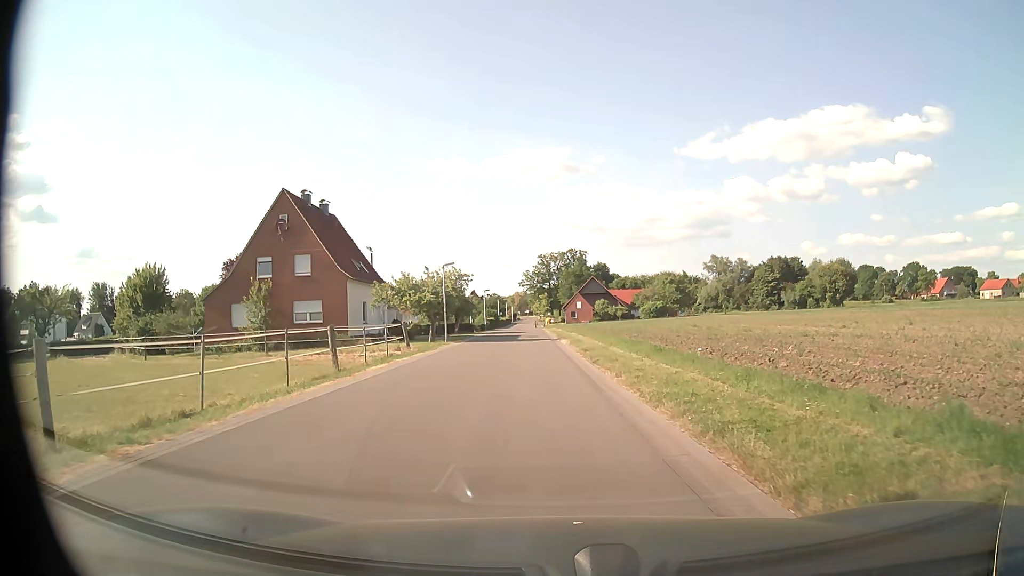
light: Day
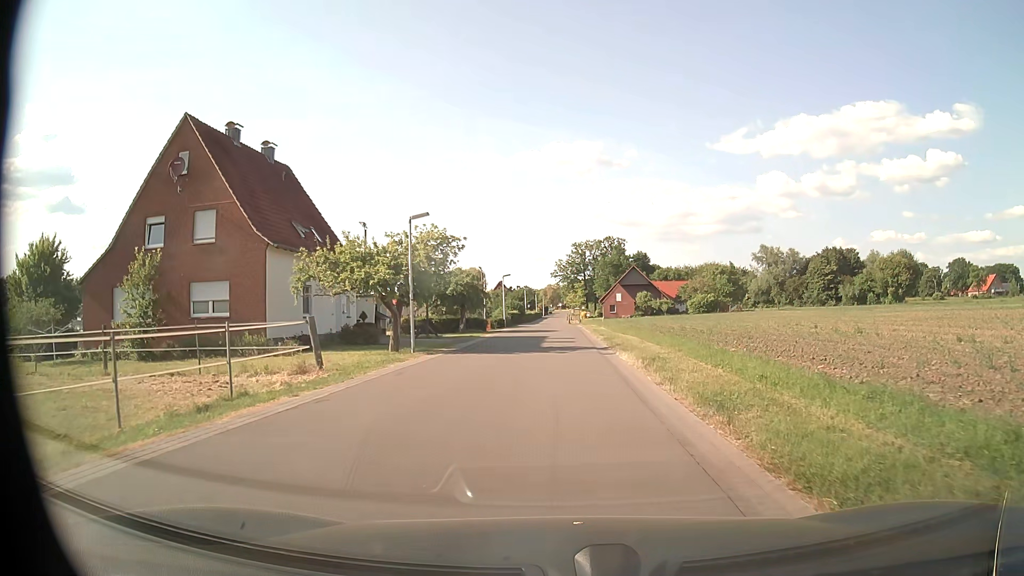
(-0.4, +17.1) m; -3°
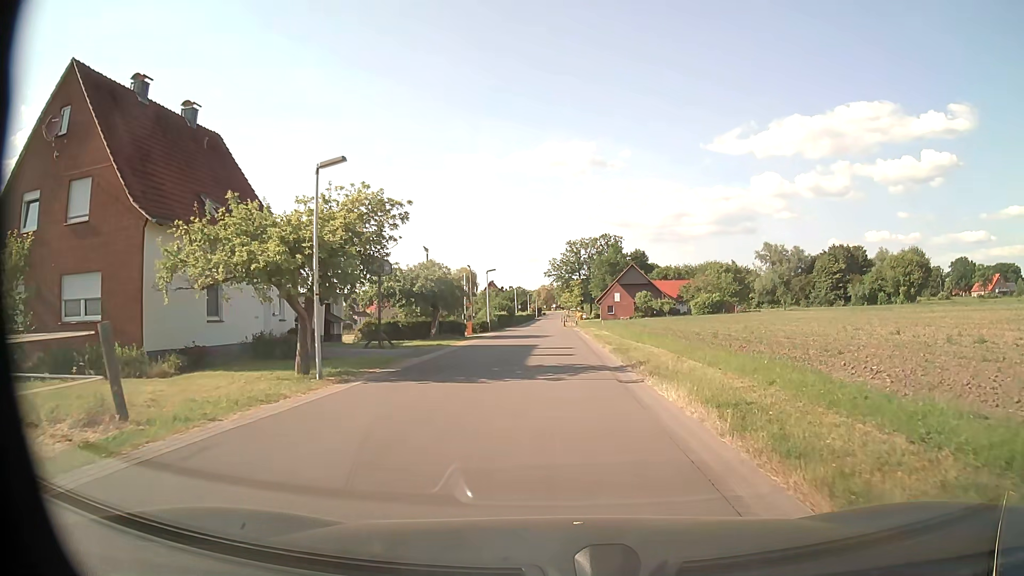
(+0.1, +8.4) m; +1°
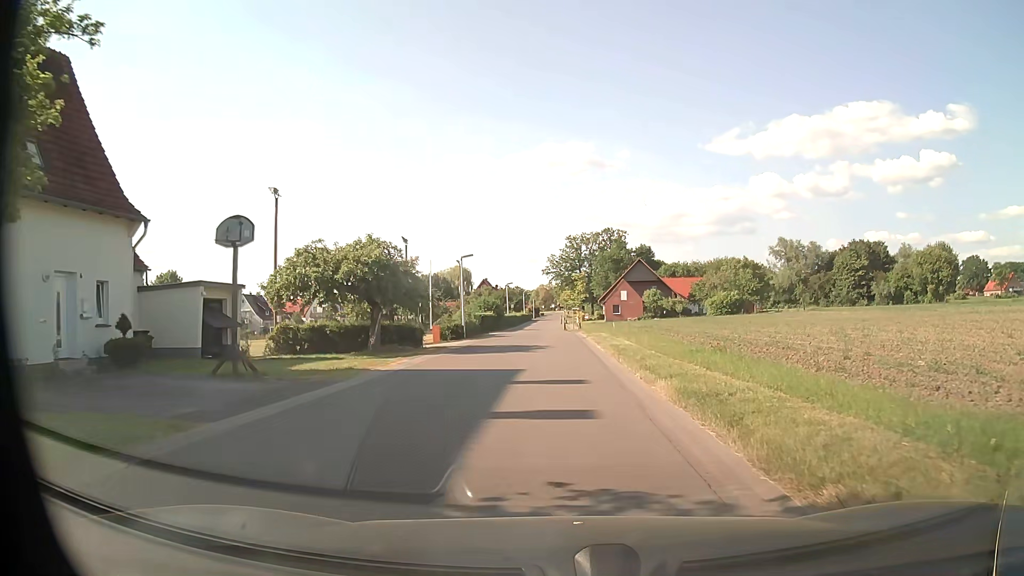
(0.0, +12.6) m; 0°
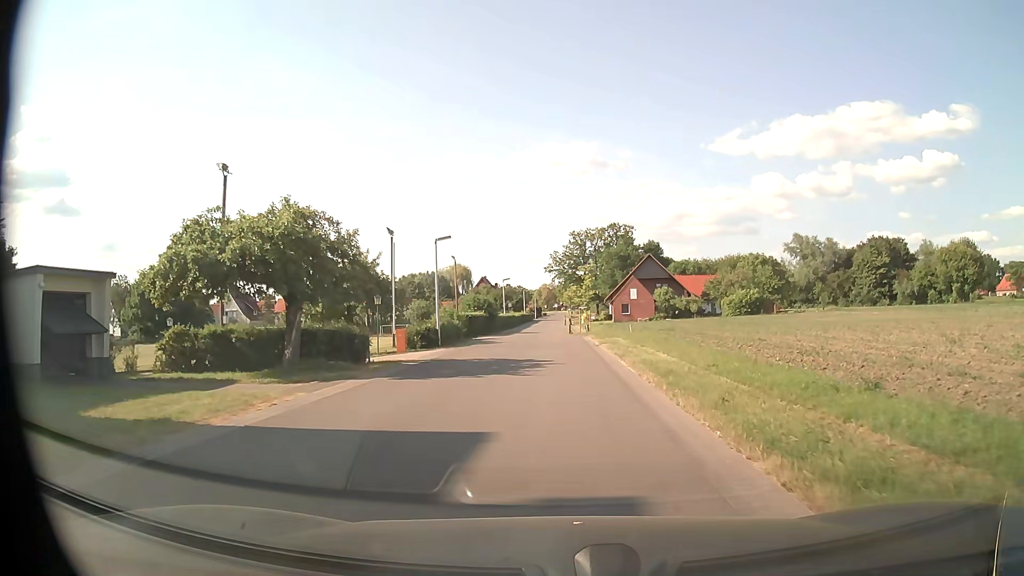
(0.0, +8.7) m; 0°
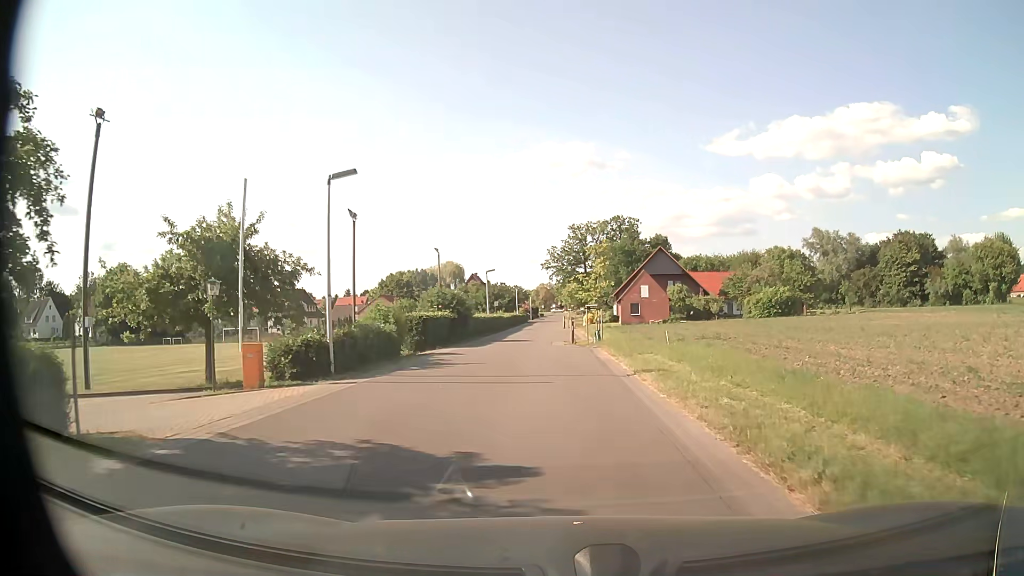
(0.0, +13.2) m; 0°
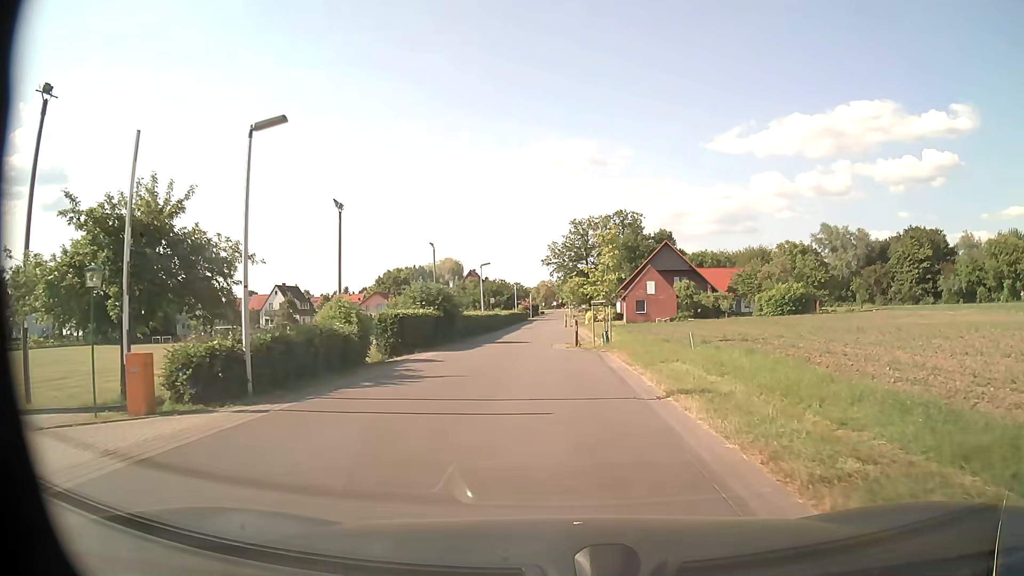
(0.0, +4.2) m; 0°
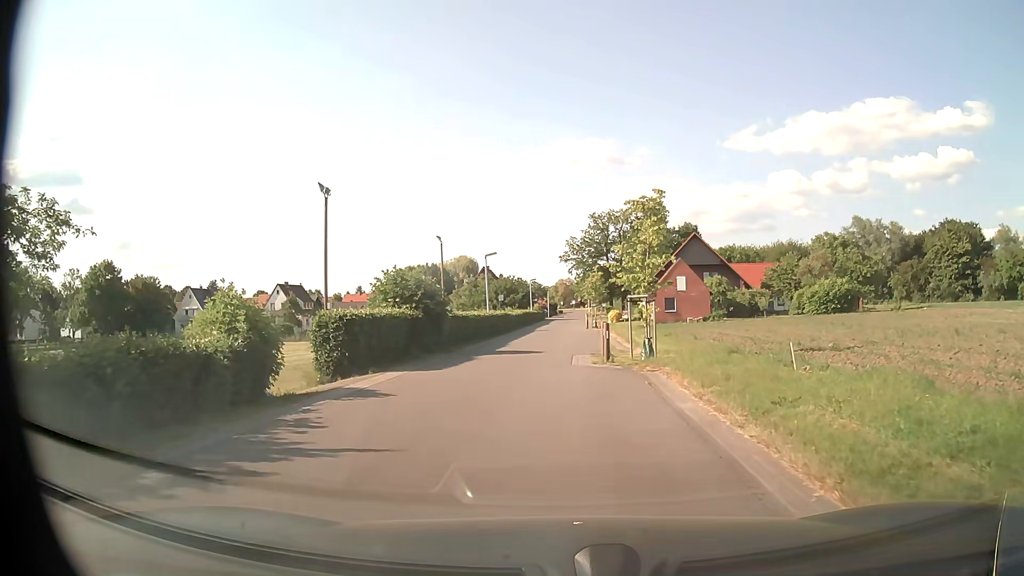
(0.0, +7.4) m; -1°
(-1, +10) (-1, +20) (-1, +30) (-1, +40) (0, +50) (0, +60) (+1, +70) (+2, +80) (+2, +90) (+3, +100) m
